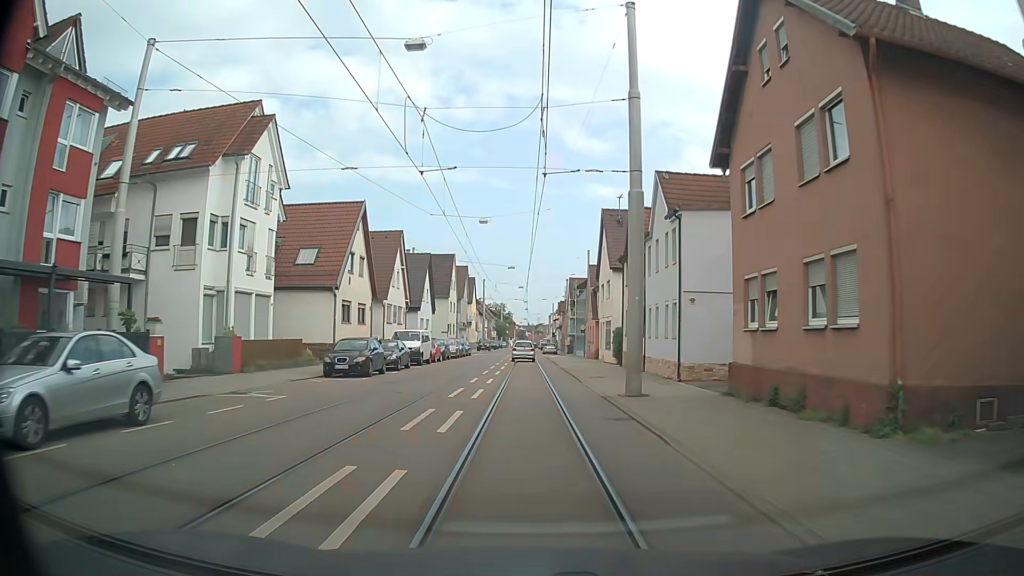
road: tertiary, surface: asphalt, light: Day
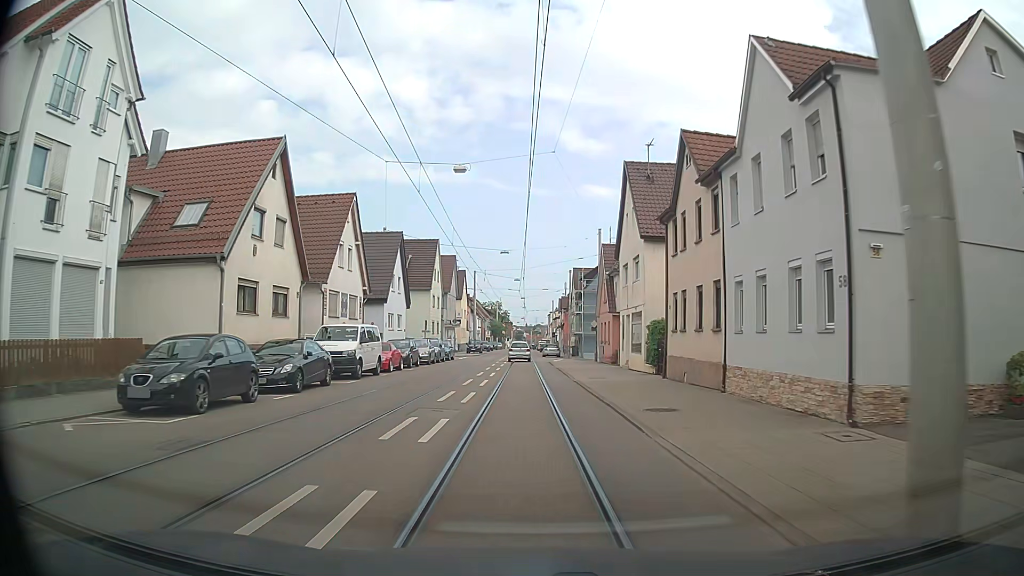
(0.0, +13.1) m; 0°
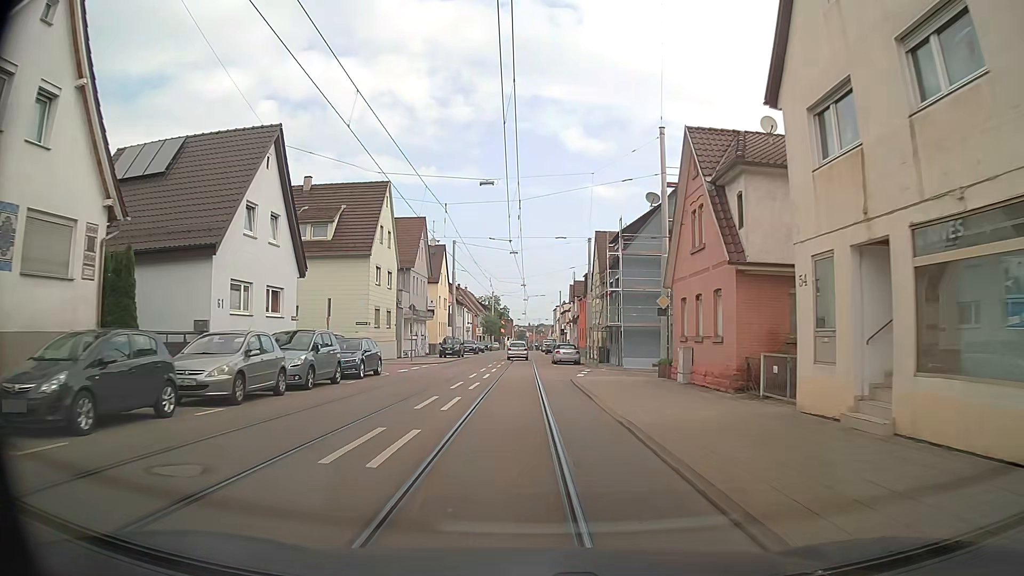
(+0.4, +26.3) m; +2°
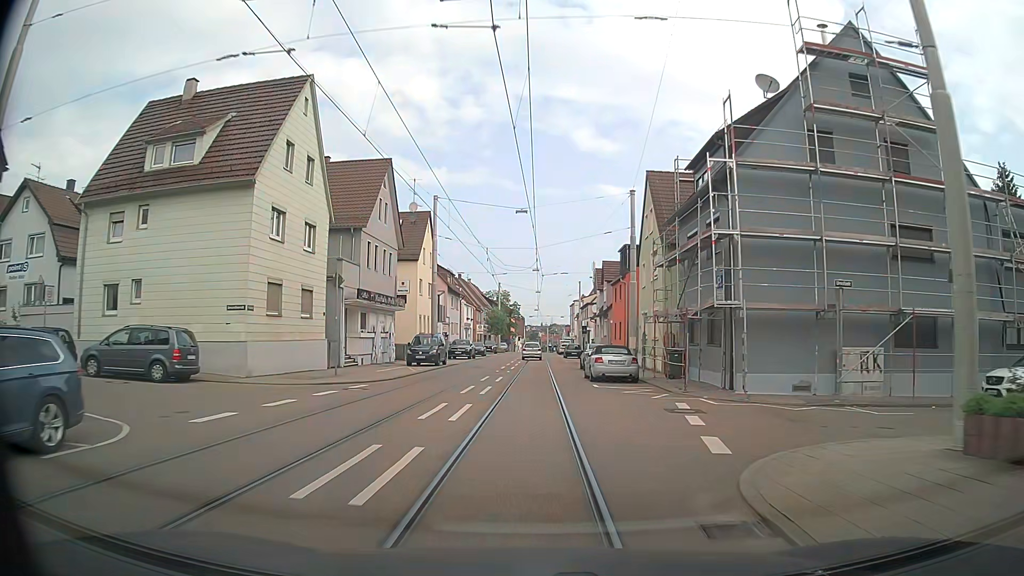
(-0.6, +19.8) m; -3°
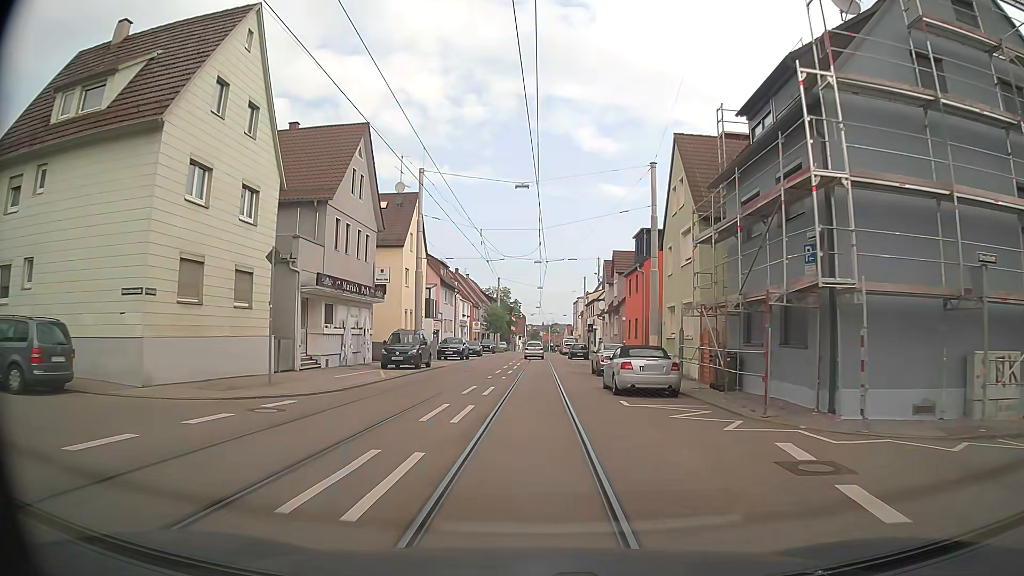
(+0.1, +6.6) m; +1°
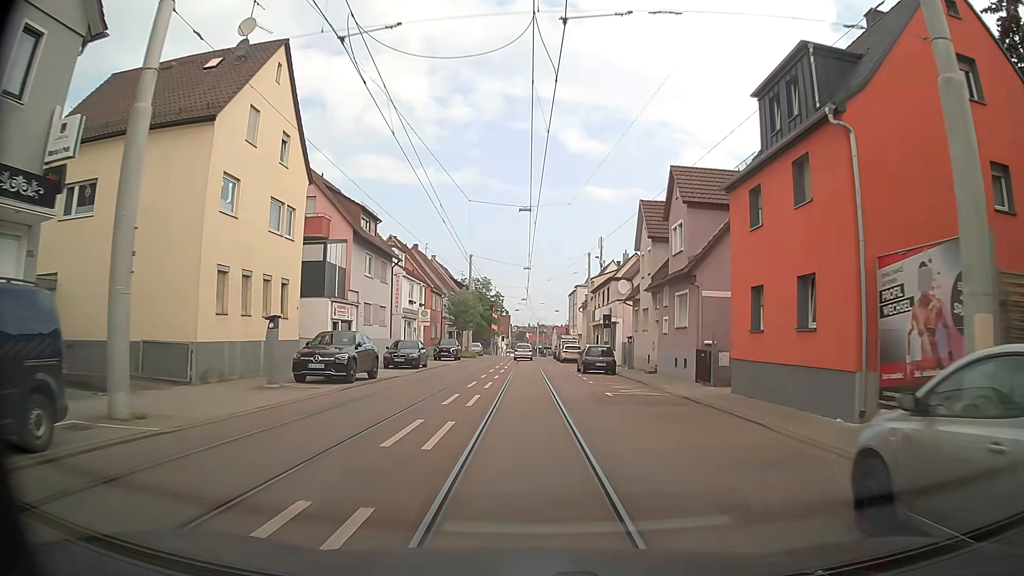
(-0.1, +27.0) m; 0°
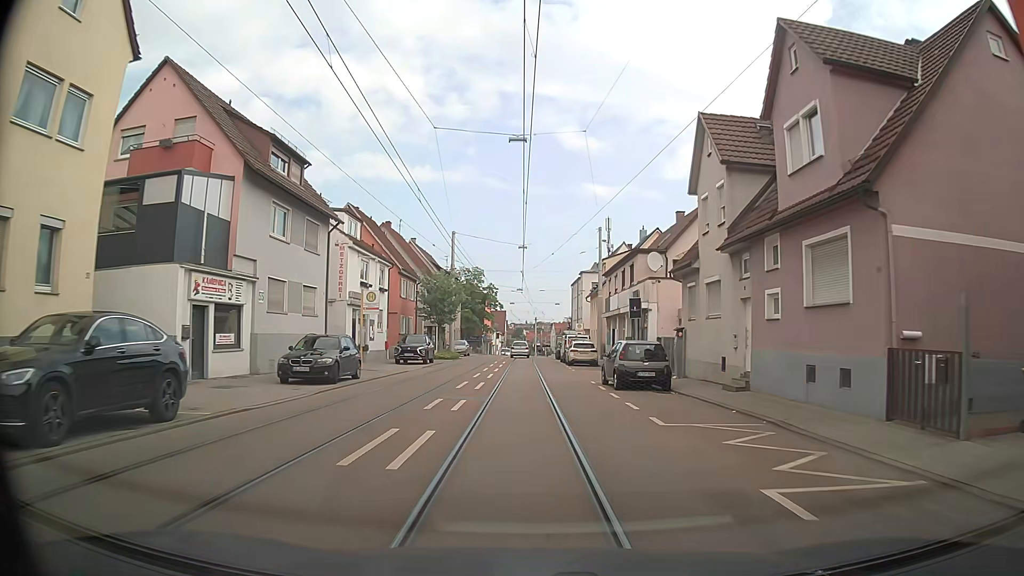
(0.0, +13.8) m; +1°
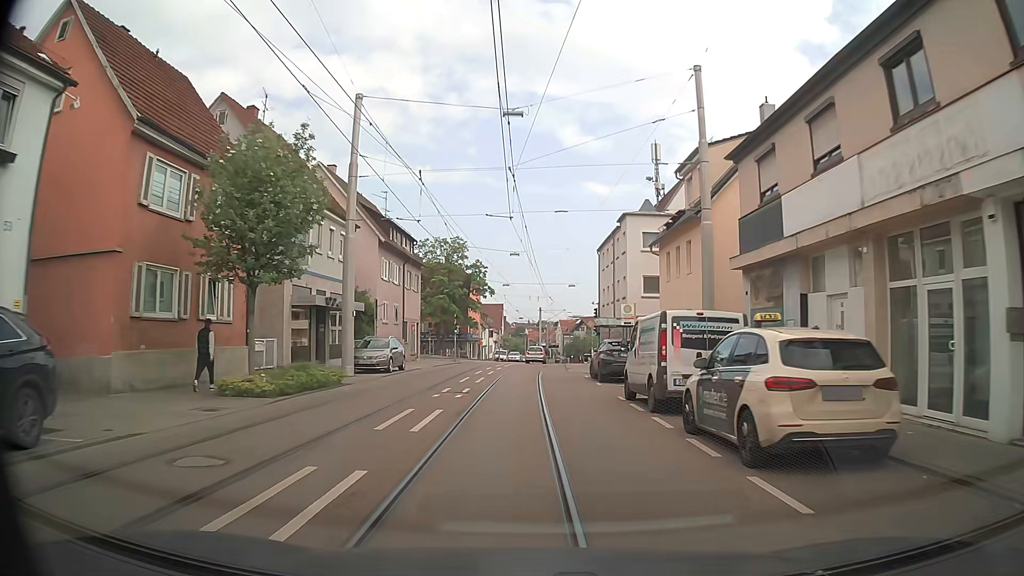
(-0.2, +33.7) m; 0°
